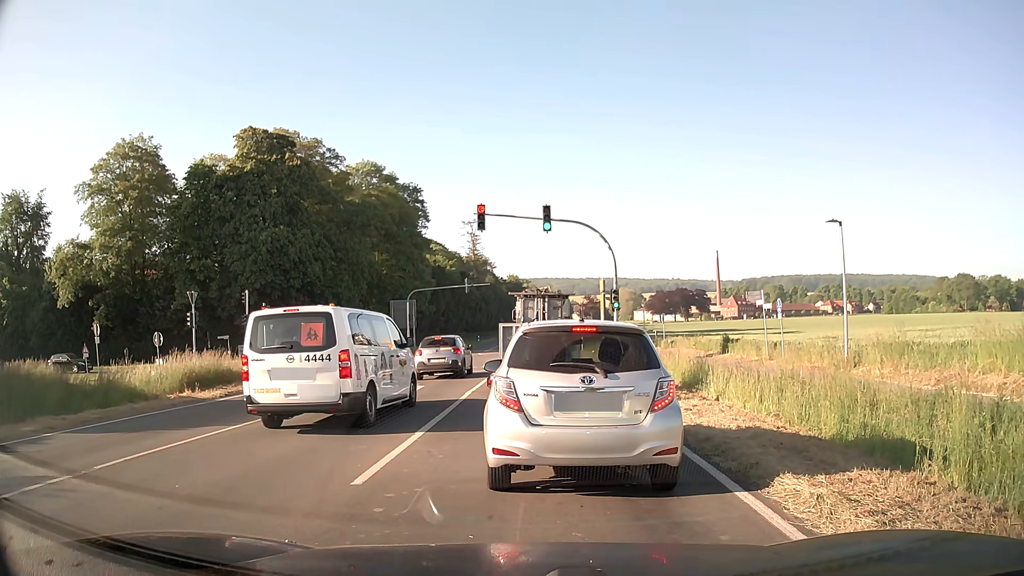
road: secondary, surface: asphalt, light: Day
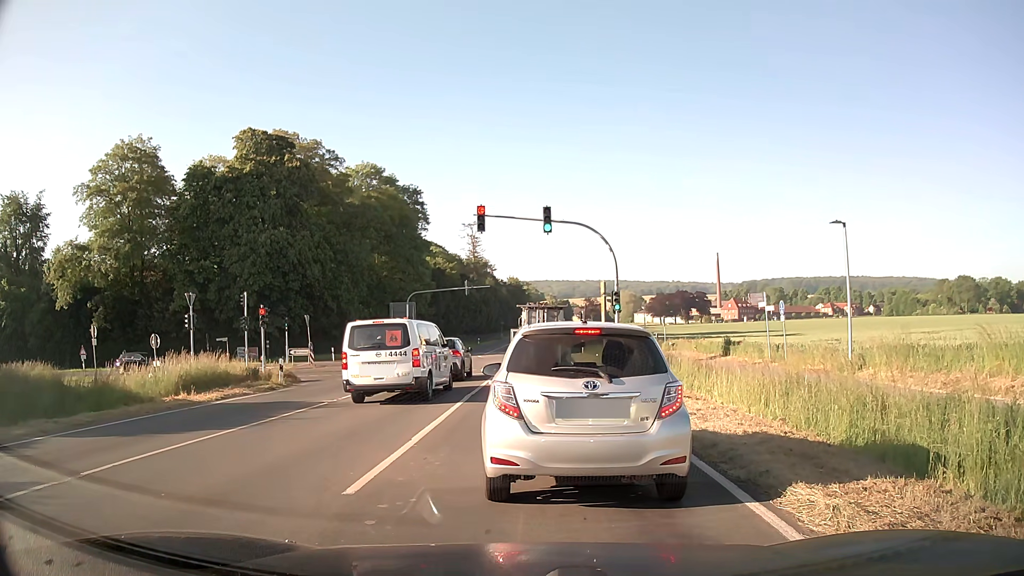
(0.0, +0.3) m; 0°
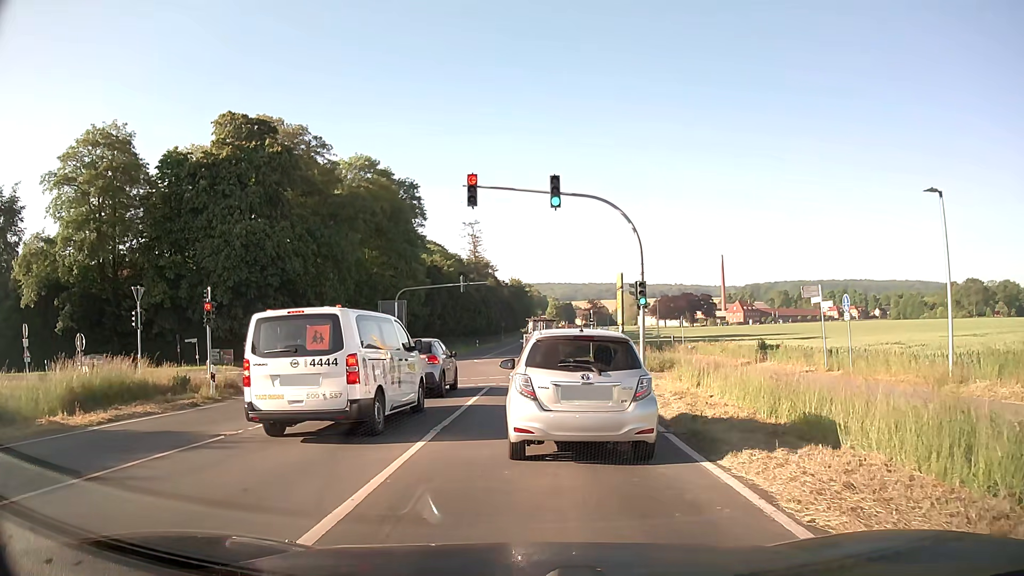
(-0.1, +6.4) m; -1°
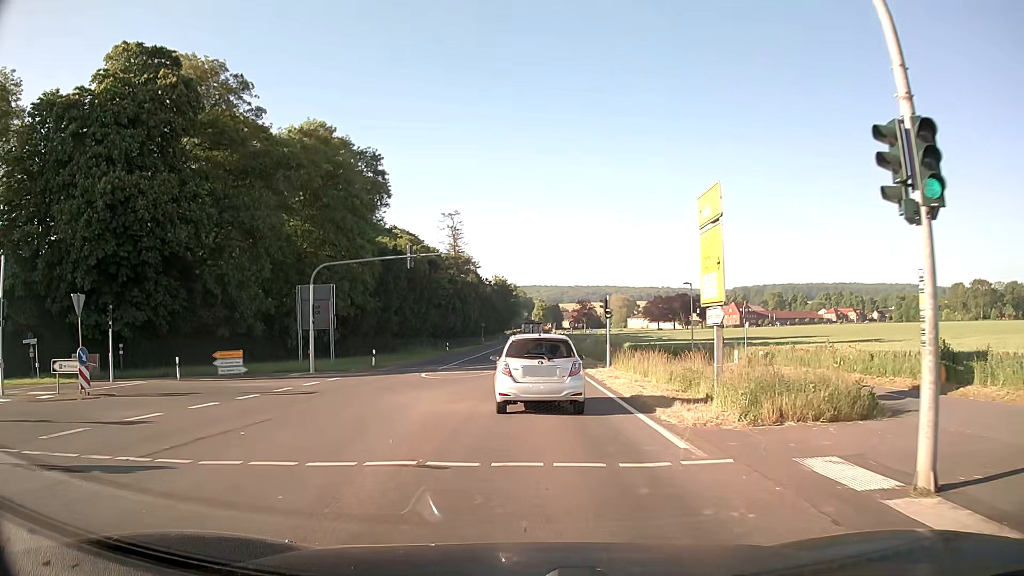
(+0.2, +18.7) m; +1°
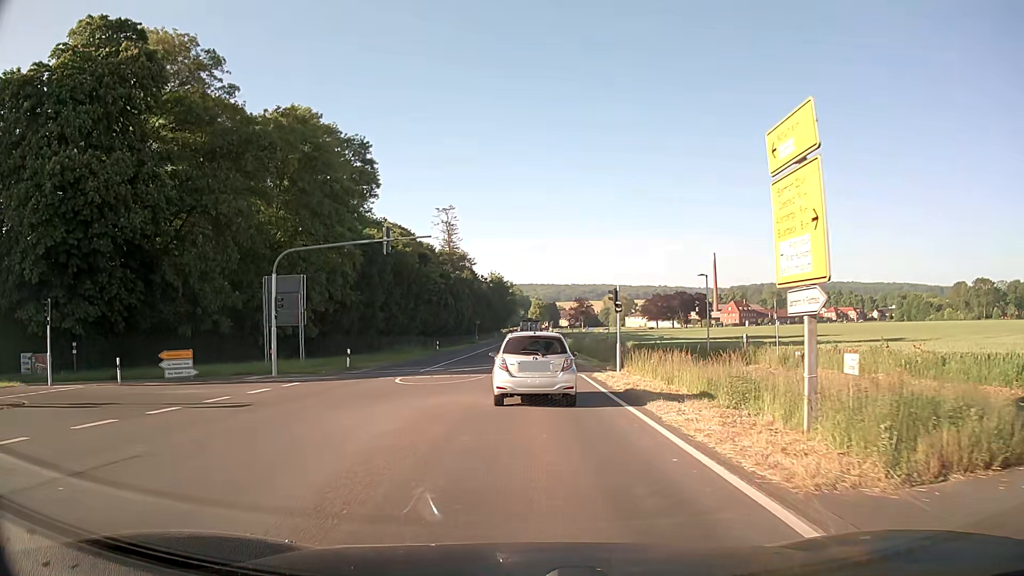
(0.0, +5.1) m; 0°
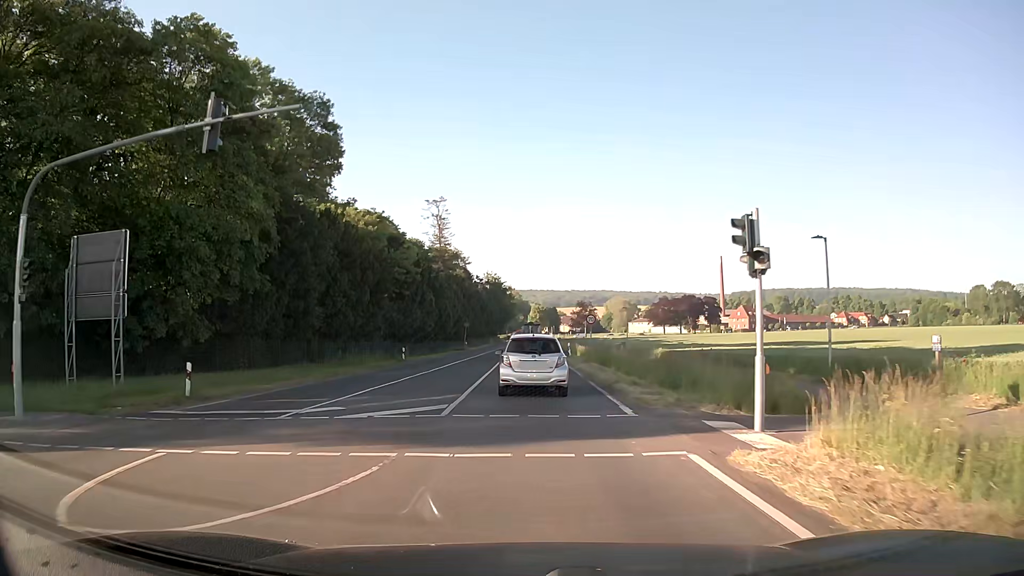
(0.0, +17.5) m; 0°
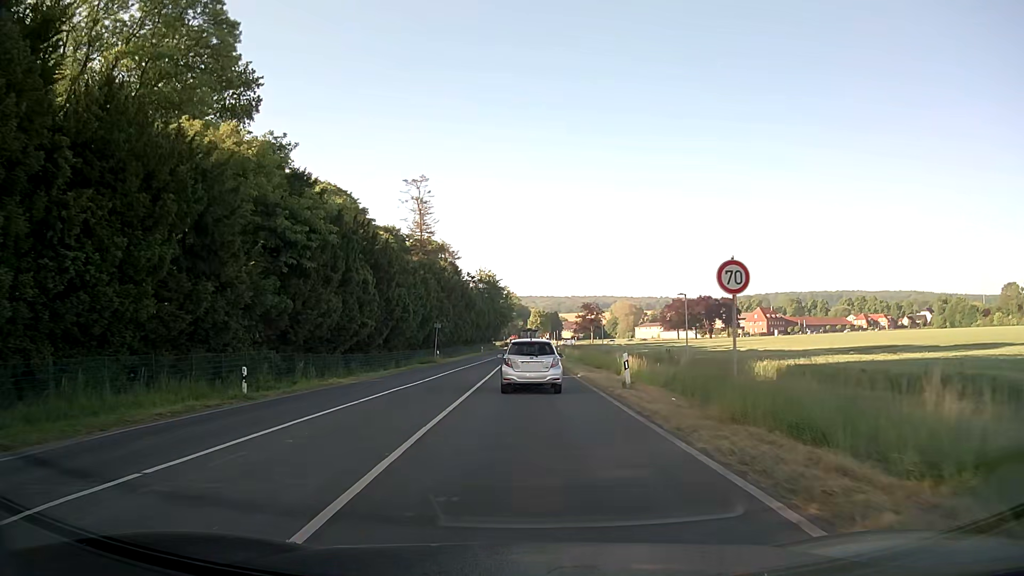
(0.0, +27.4) m; 0°
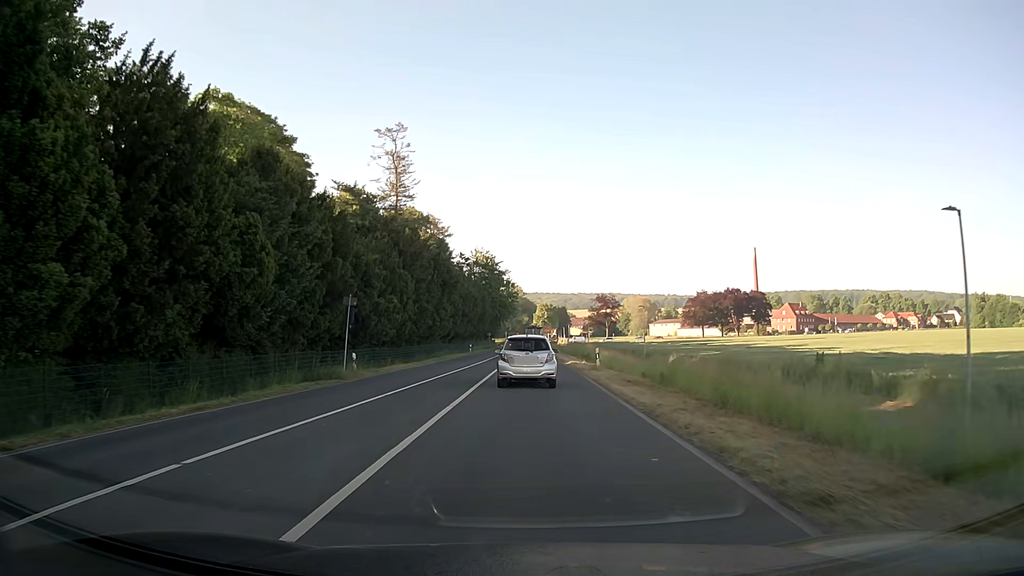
(0.0, +30.3) m; 0°
